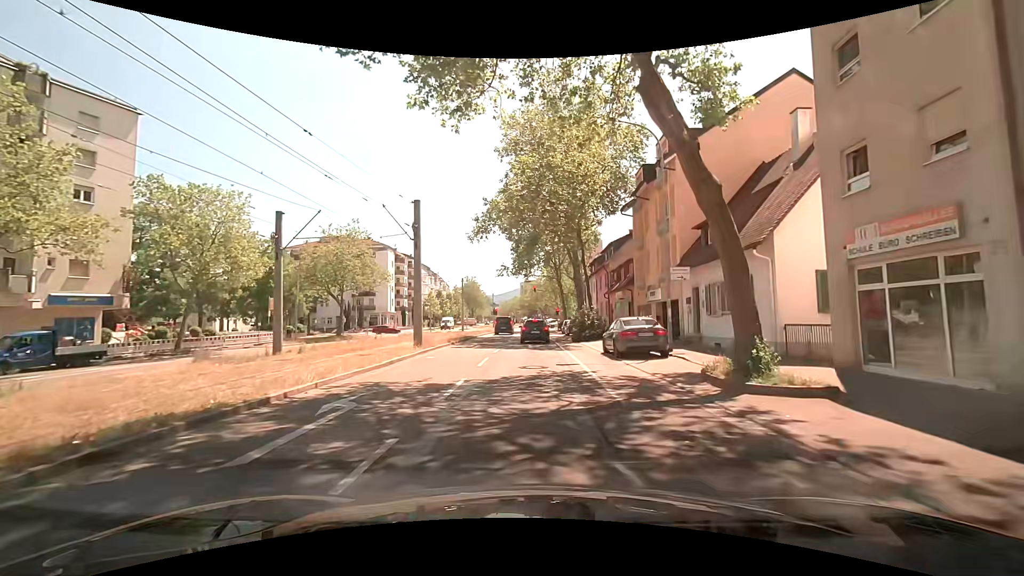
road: tertiary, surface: asphalt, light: Day
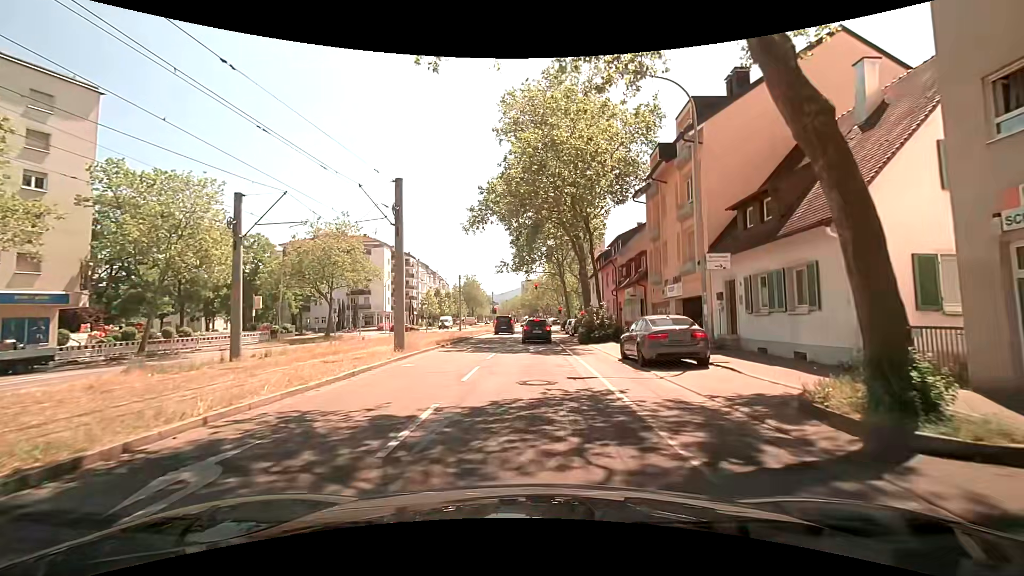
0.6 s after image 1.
(0.0, +3.7) m; 0°
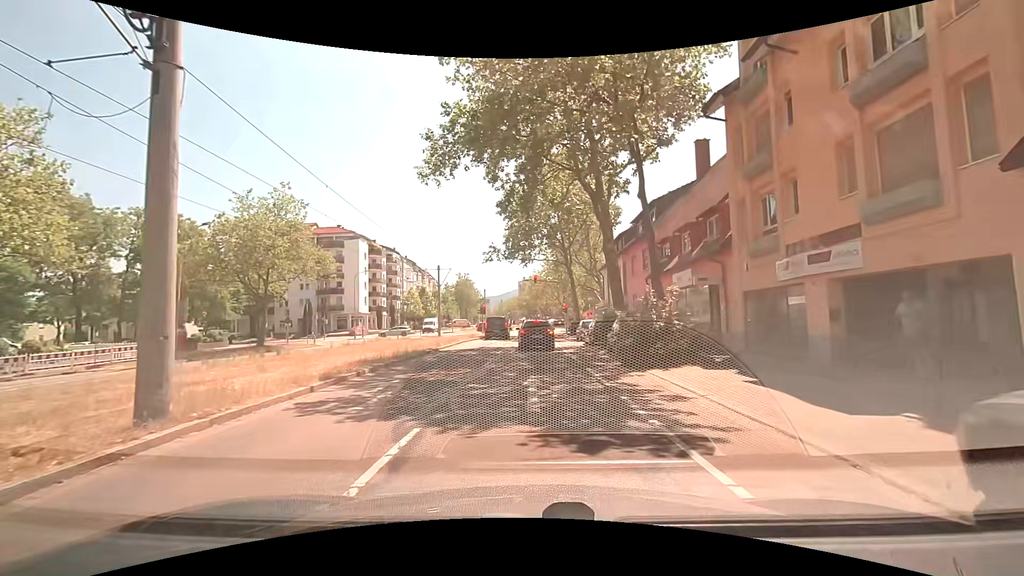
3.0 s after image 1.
(+0.1, +13.6) m; +1°
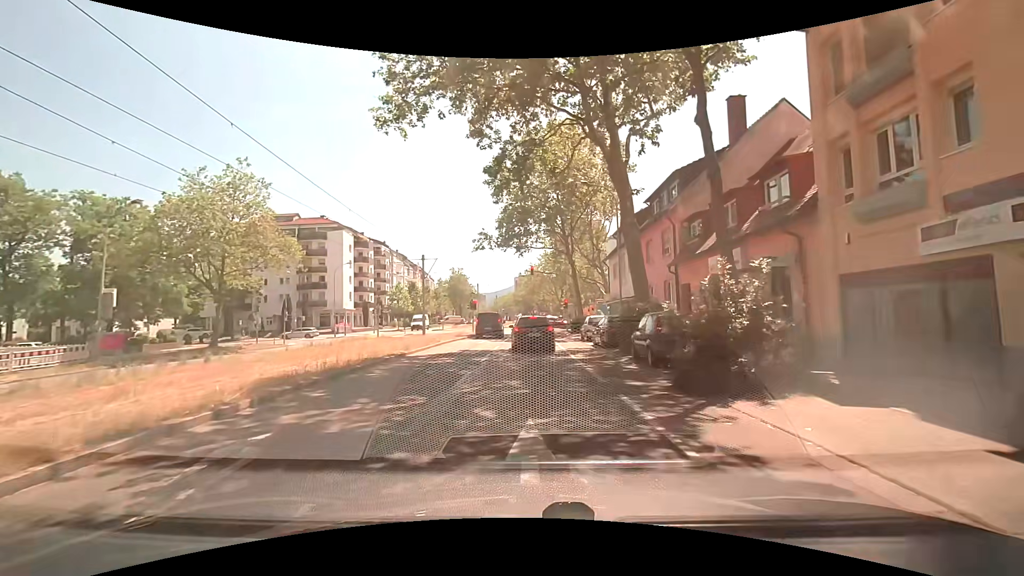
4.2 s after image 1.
(0.0, +5.7) m; +1°
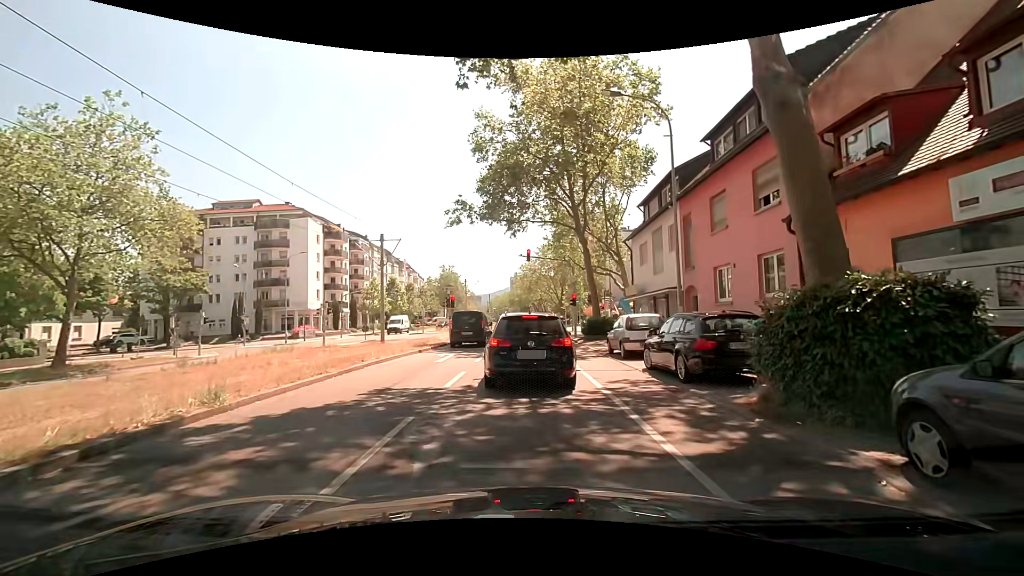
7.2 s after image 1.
(0.0, +11.6) m; +3°
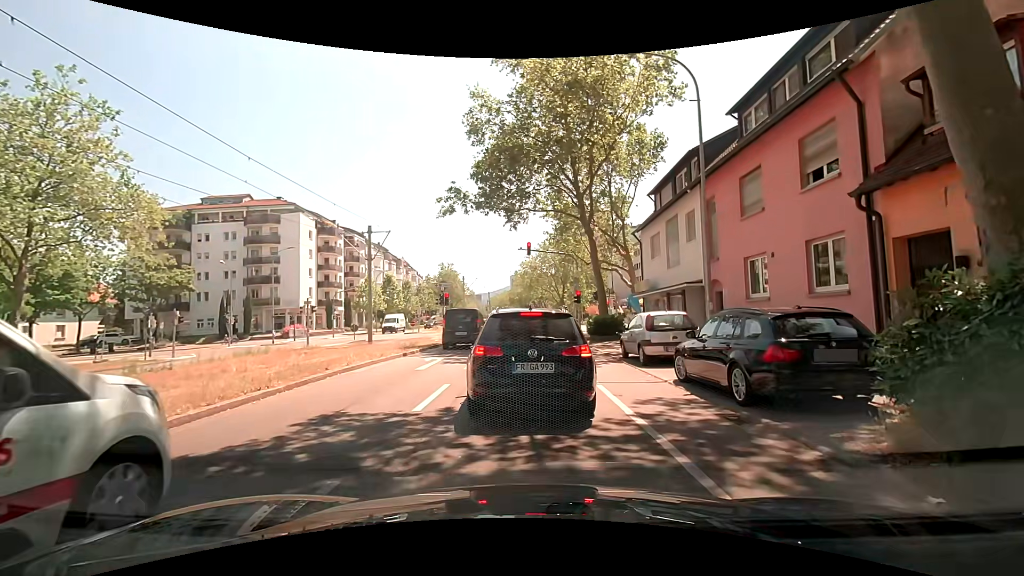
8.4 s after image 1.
(-0.1, +2.6) m; -2°
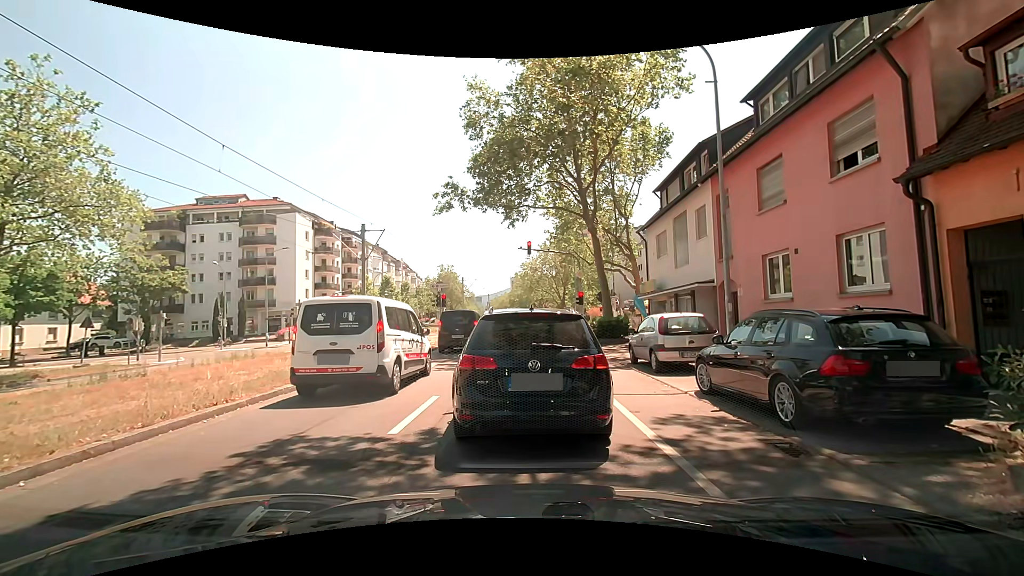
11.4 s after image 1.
(0.0, +1.3) m; -1°
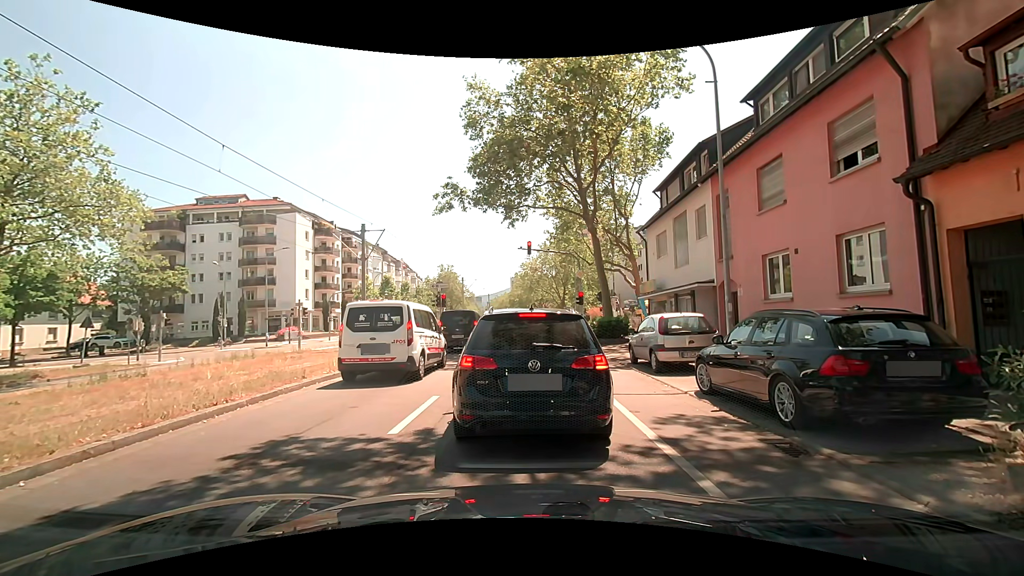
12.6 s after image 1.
(0.0, 0.0) m; 0°
